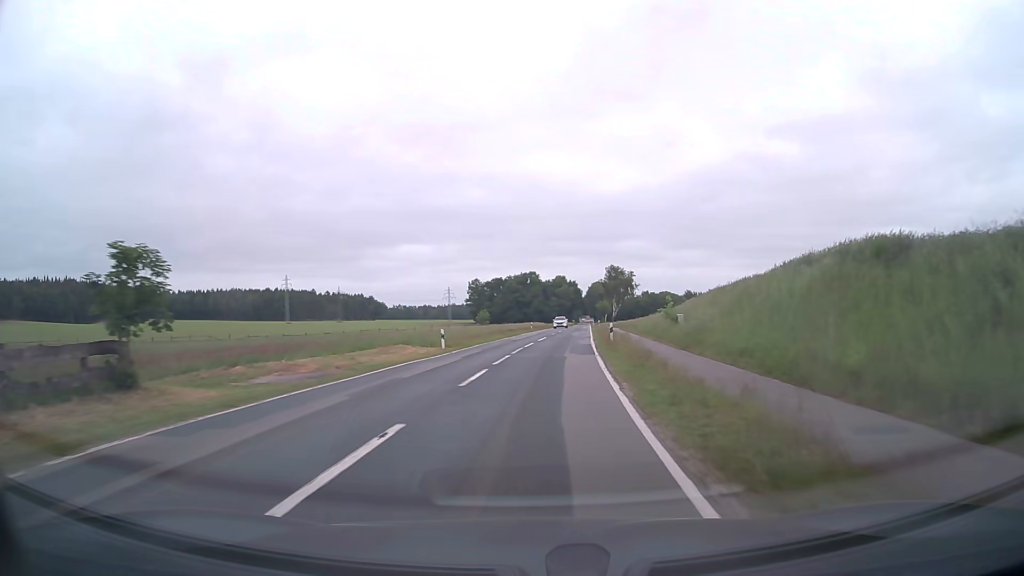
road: tertiary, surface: asphalt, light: Day
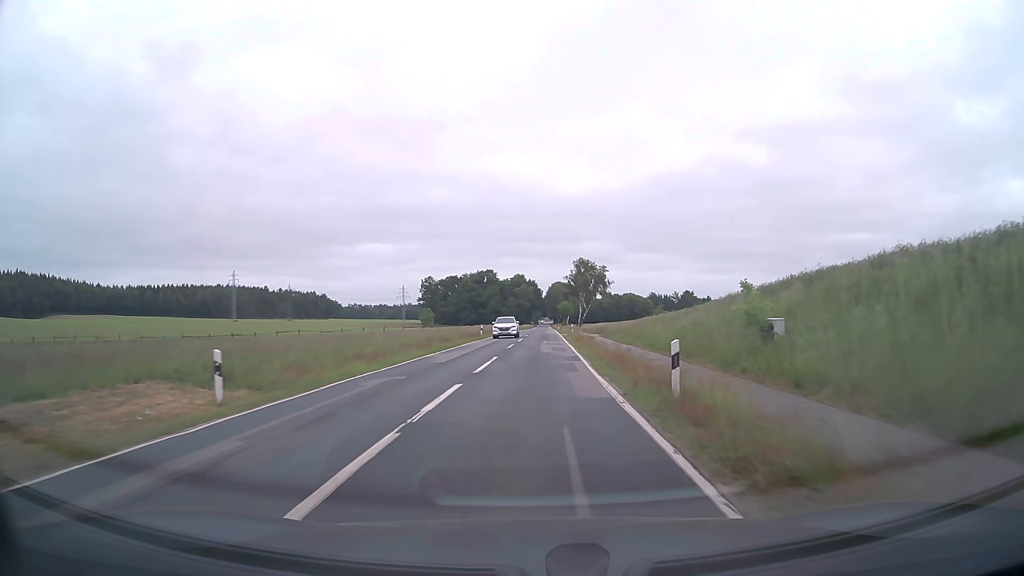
(+0.8, +20.7) m; +4°
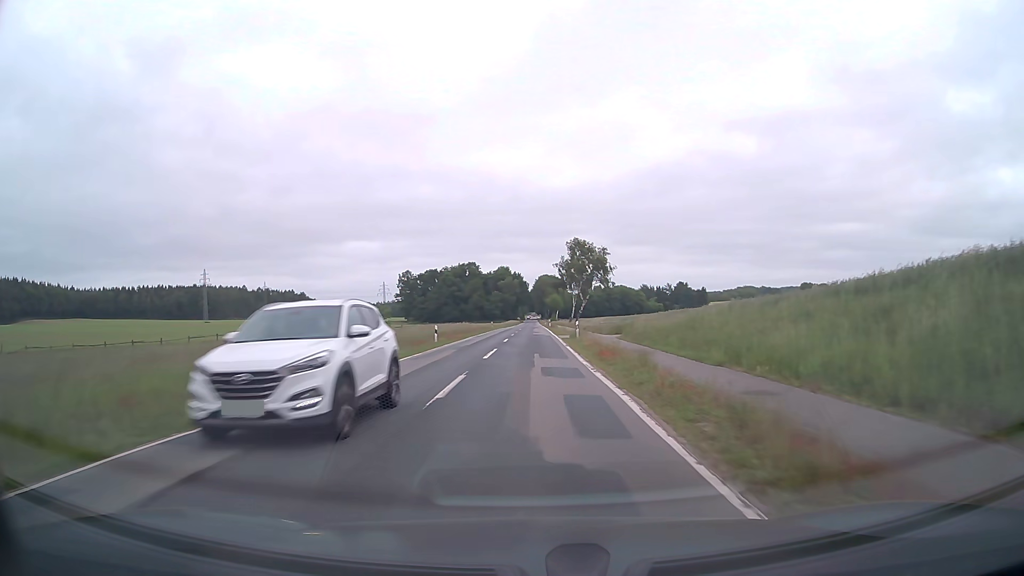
(+0.3, +21.5) m; +1°
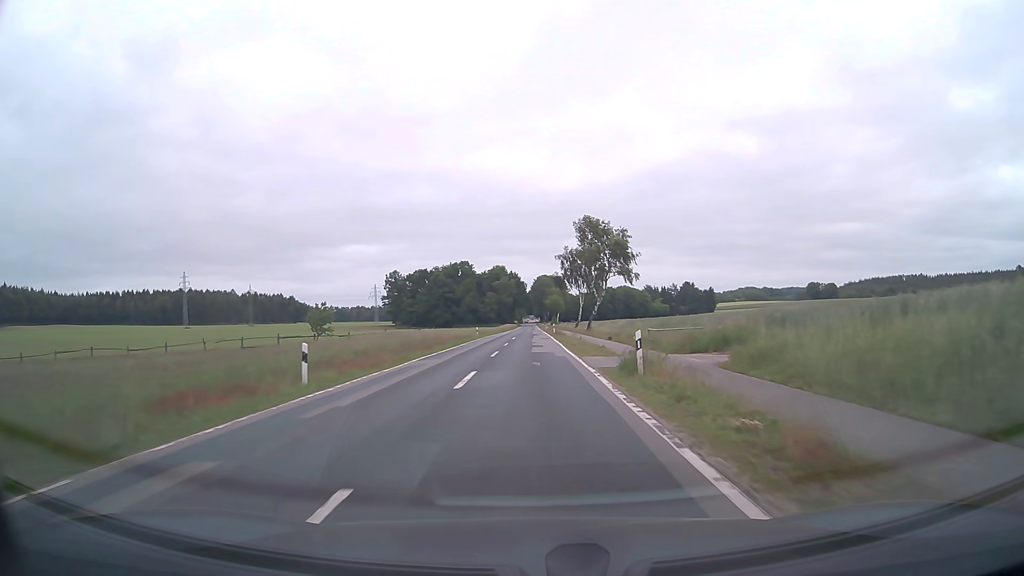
(0.0, +22.6) m; 0°
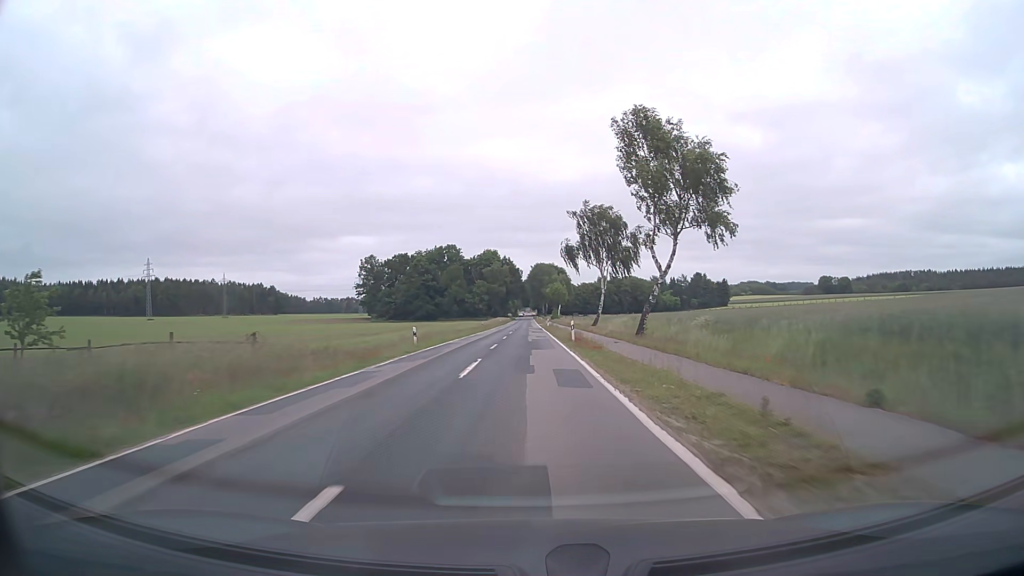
(0.0, +35.3) m; 0°
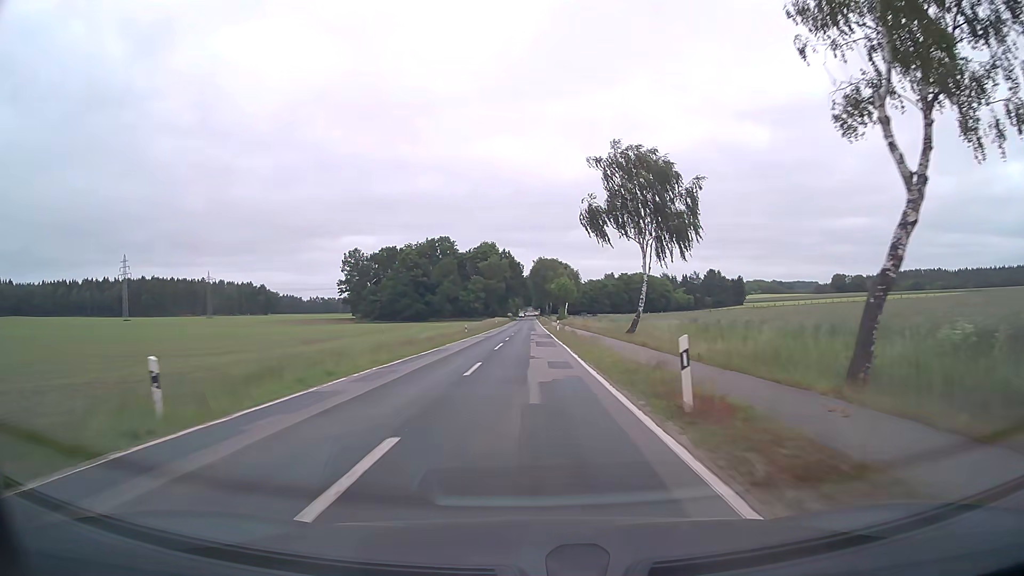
(0.0, +24.0) m; 0°
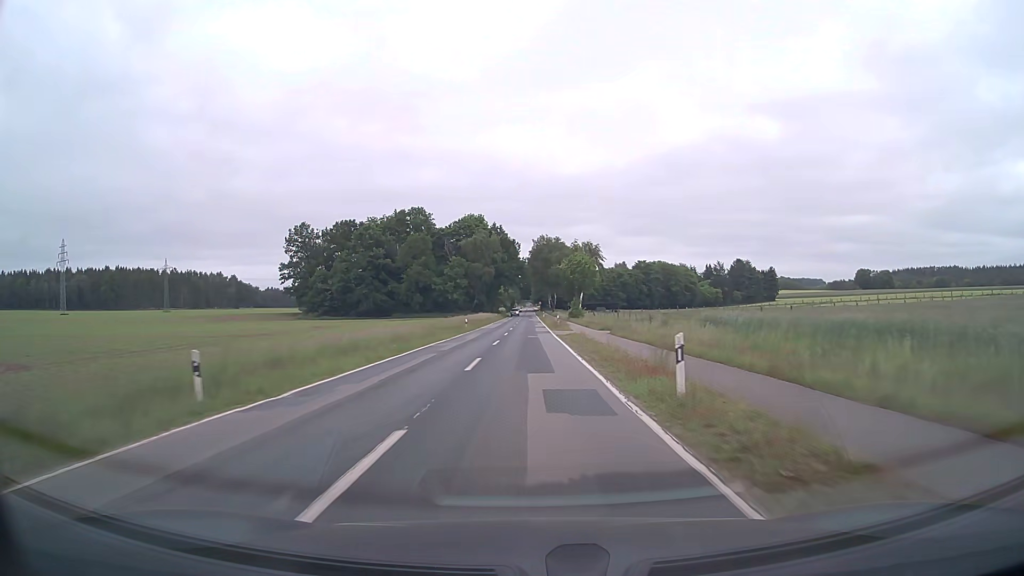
(0.0, +48.6) m; 0°
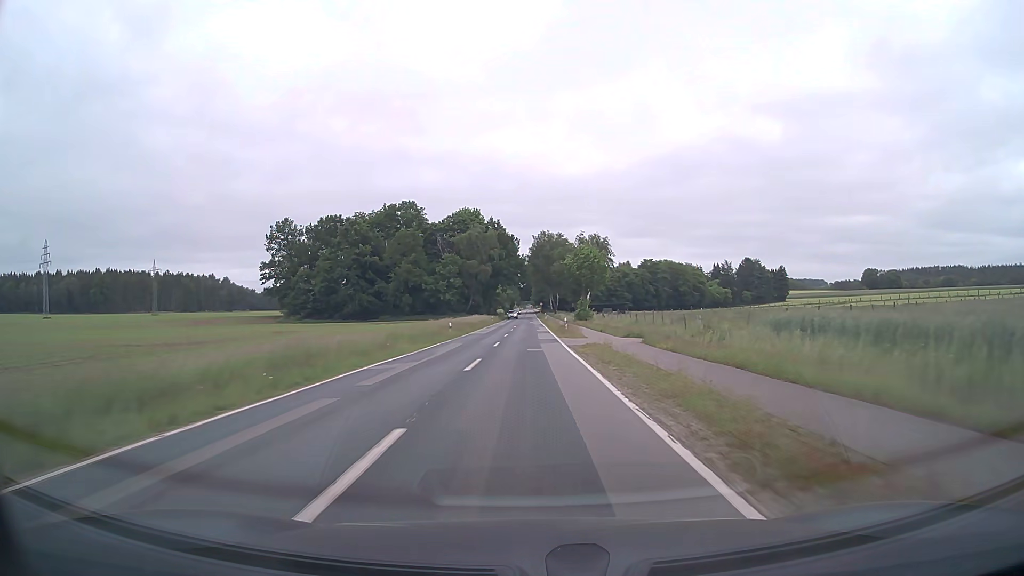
(0.0, +12.2) m; 0°
(0, +10) (0, +20) (0, +30) (0, +40) (0, +50) (0, +60) (0, +70) (0, +80) (0, +90) (0, +100) m
